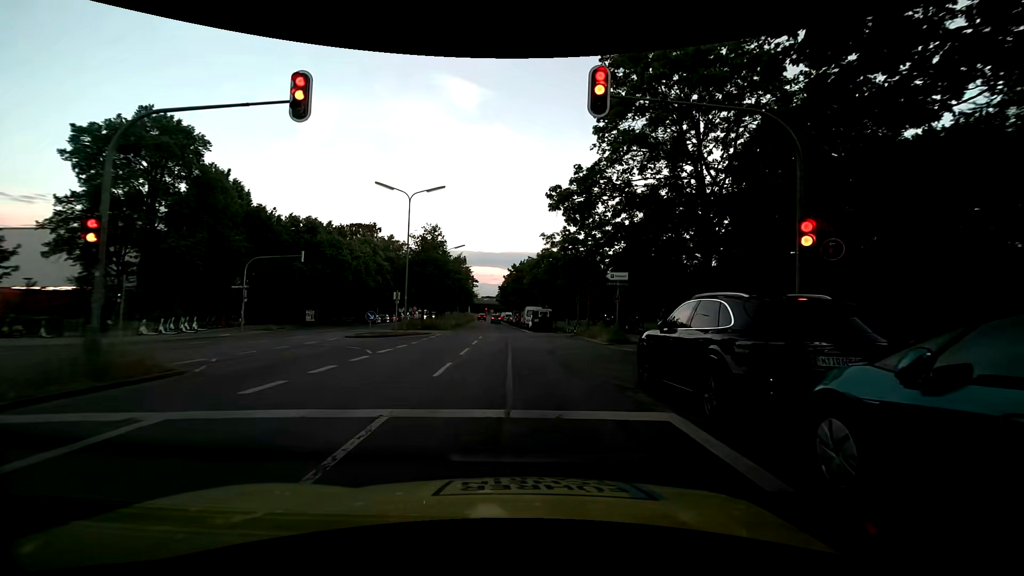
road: secondary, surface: asphalt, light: Day
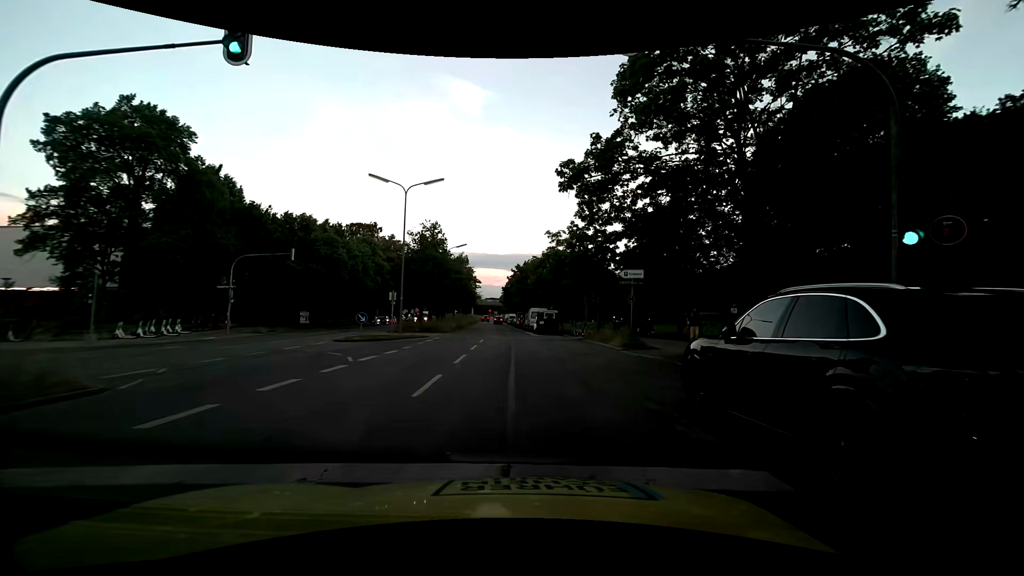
(0.0, +2.4) m; +2°
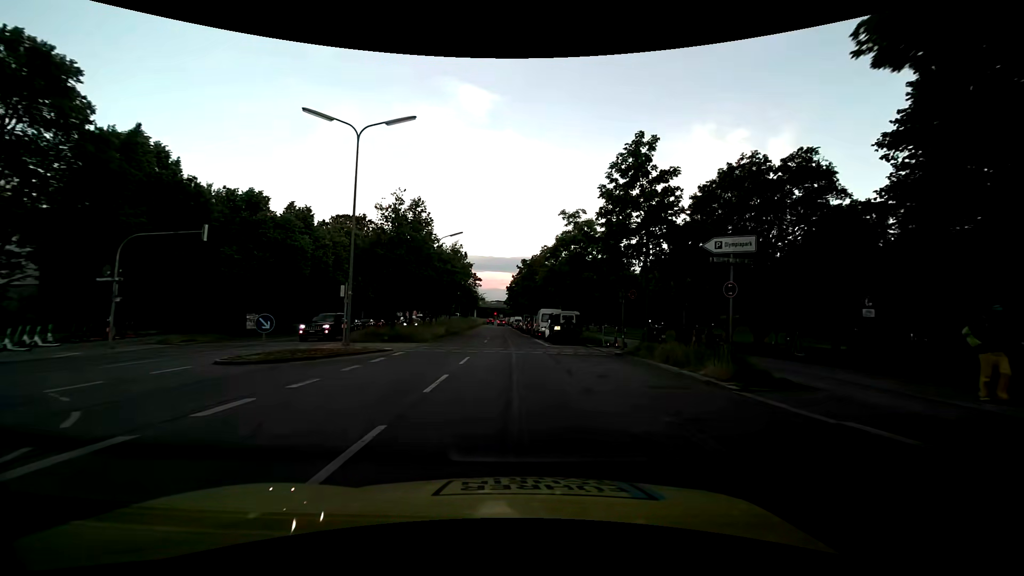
(-0.4, +11.4) m; -2°
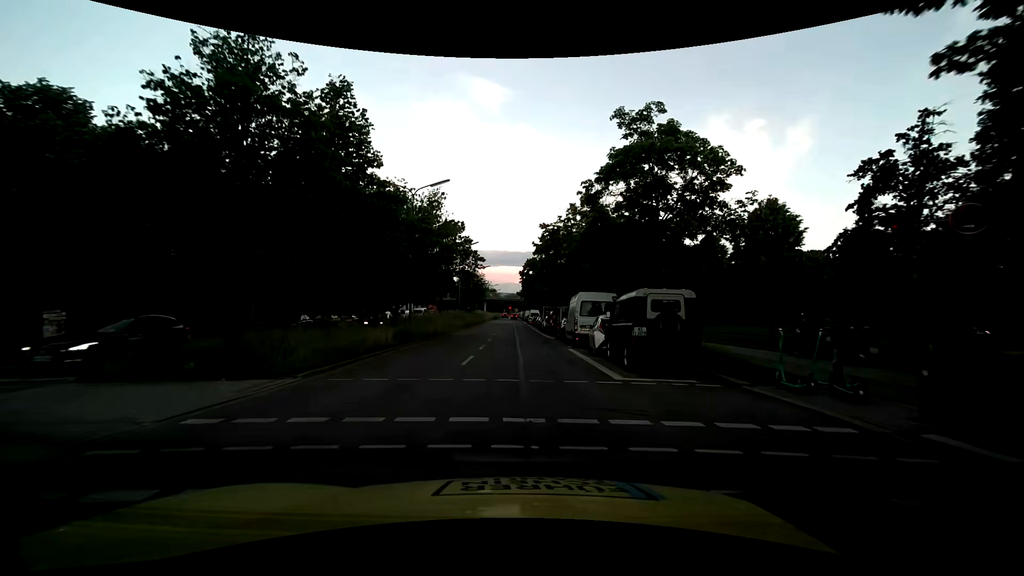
(-0.4, +18.3) m; -2°
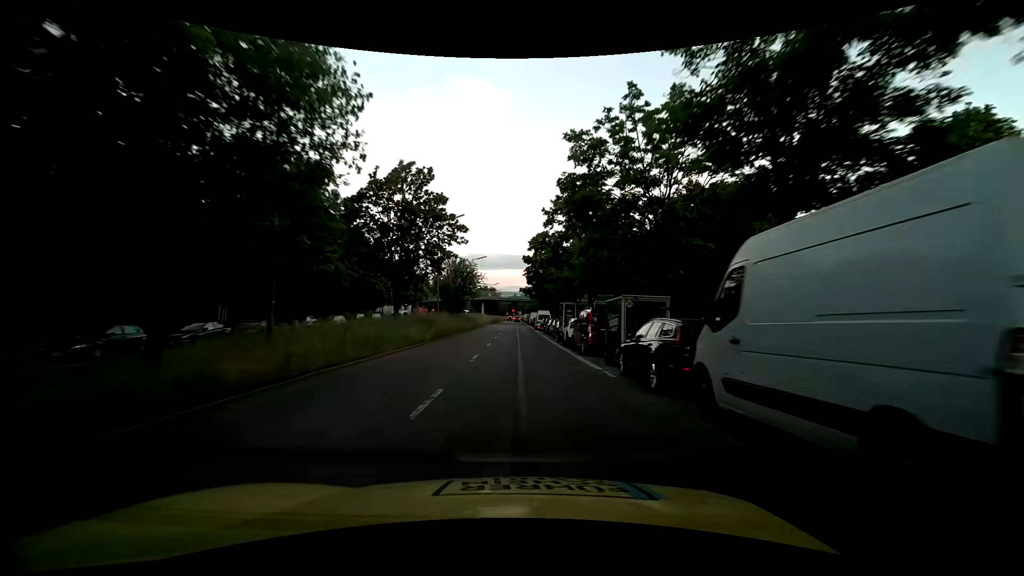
(-0.2, +19.4) m; 0°
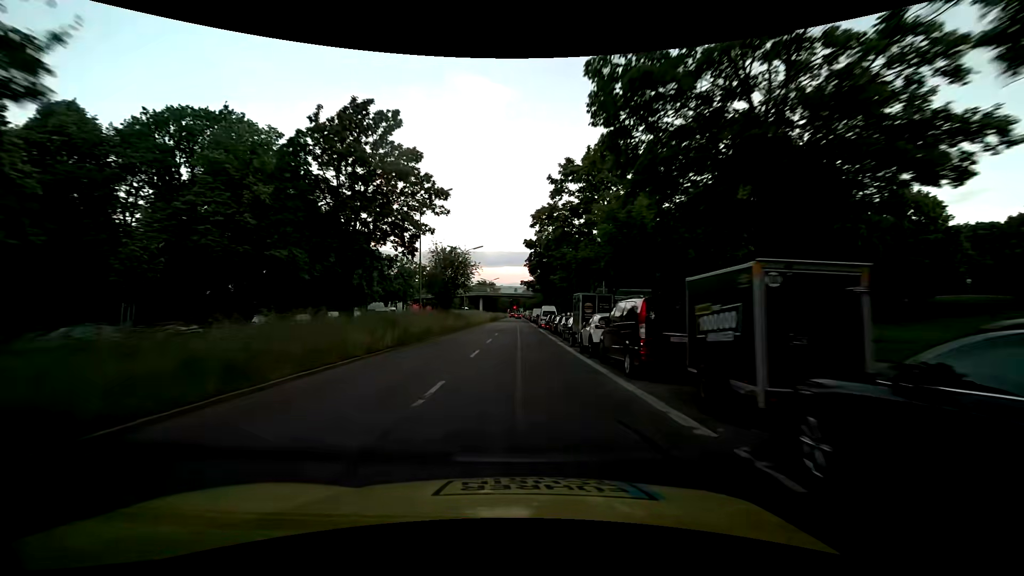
(0.0, +8.3) m; 0°
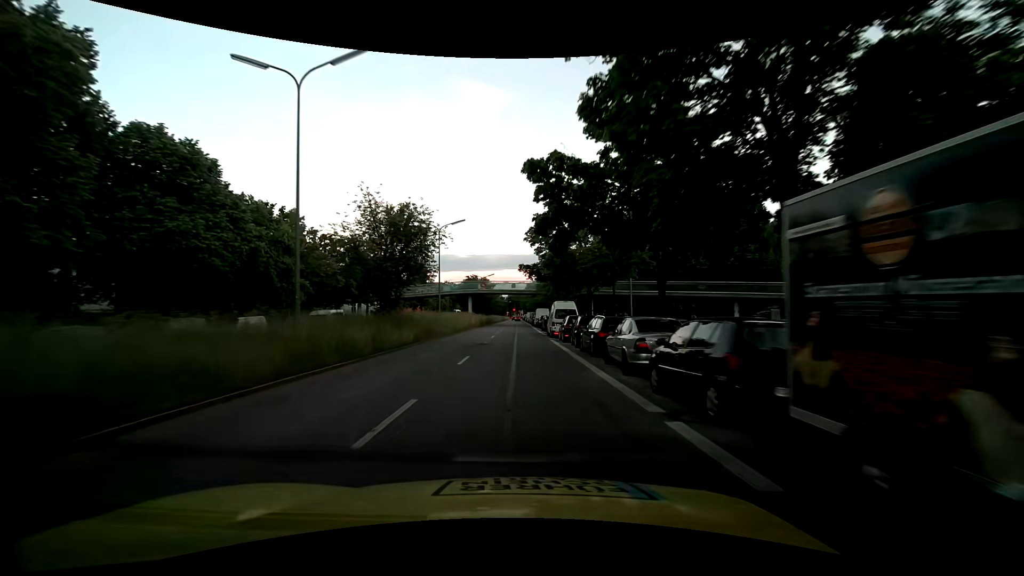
(0.0, +20.1) m; +1°
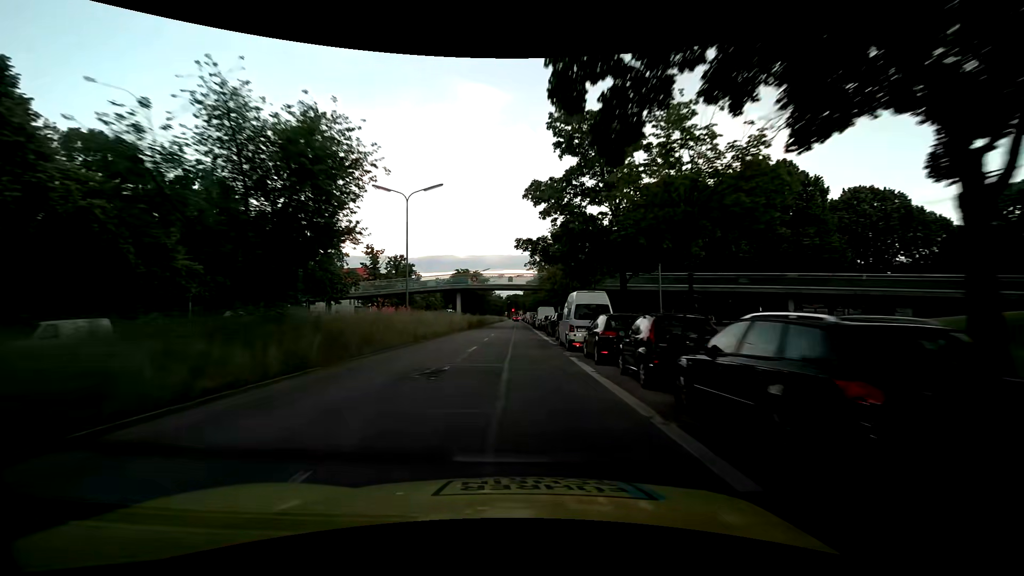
(-0.2, +12.8) m; 0°
(0, +10) (0, +20) (0, +30) (-1, +40) (-1, +50) (-1, +60) (-2, +70) (-2, +80) (-2, +90) (-2, +100) m
